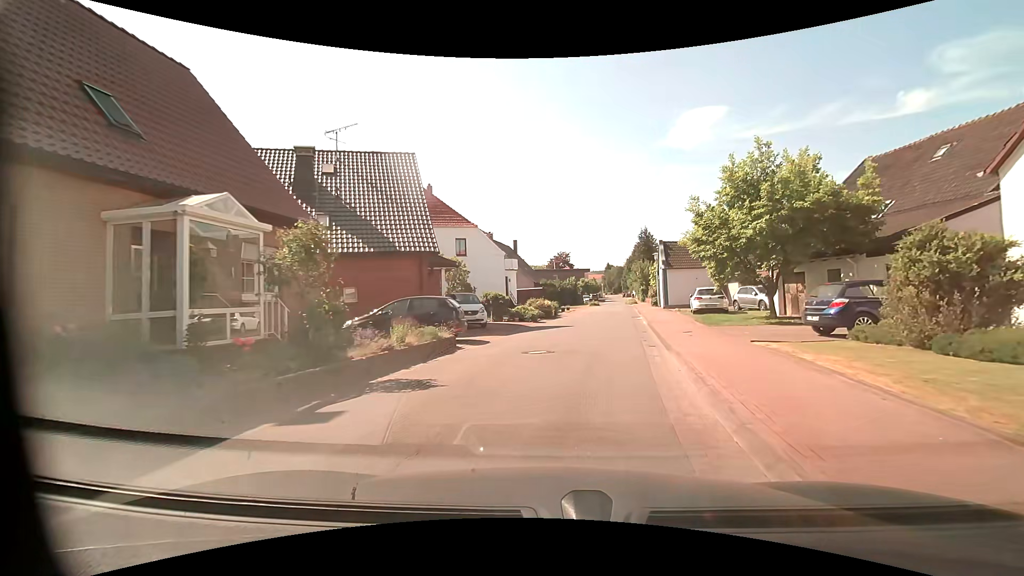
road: residential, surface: asphalt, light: Day
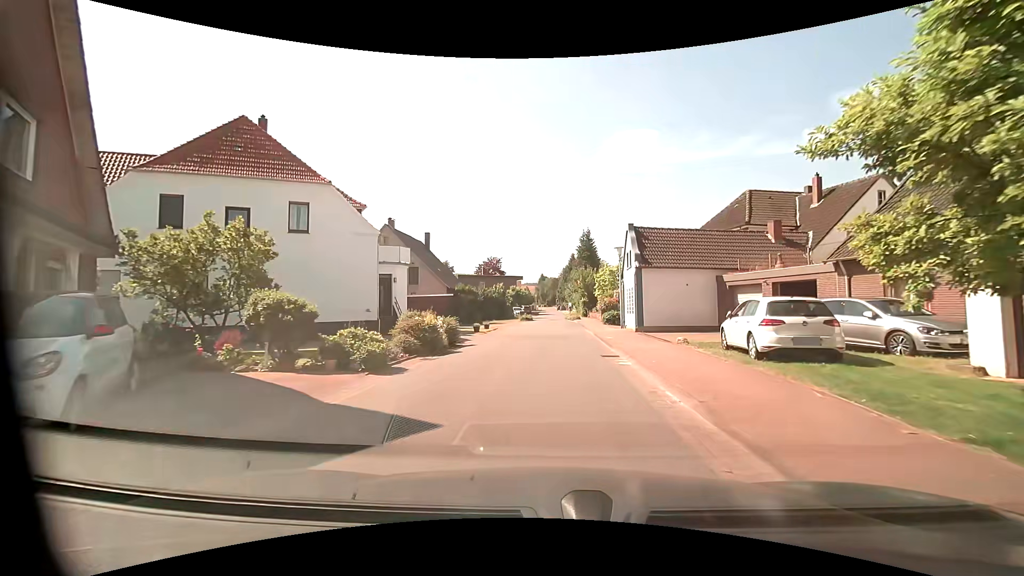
(+1.8, +16.3) m; +8°
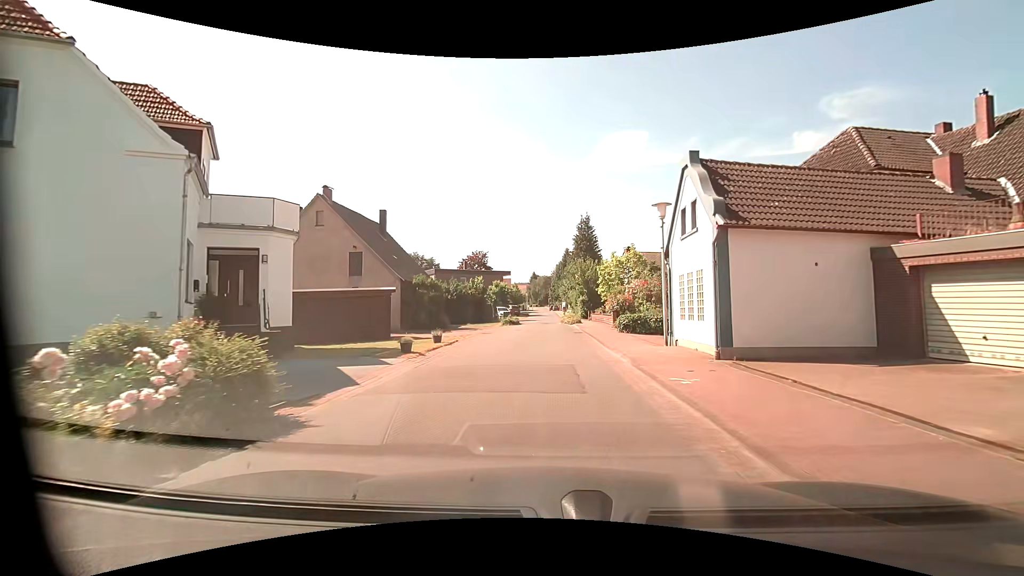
(+0.4, +12.6) m; +2°
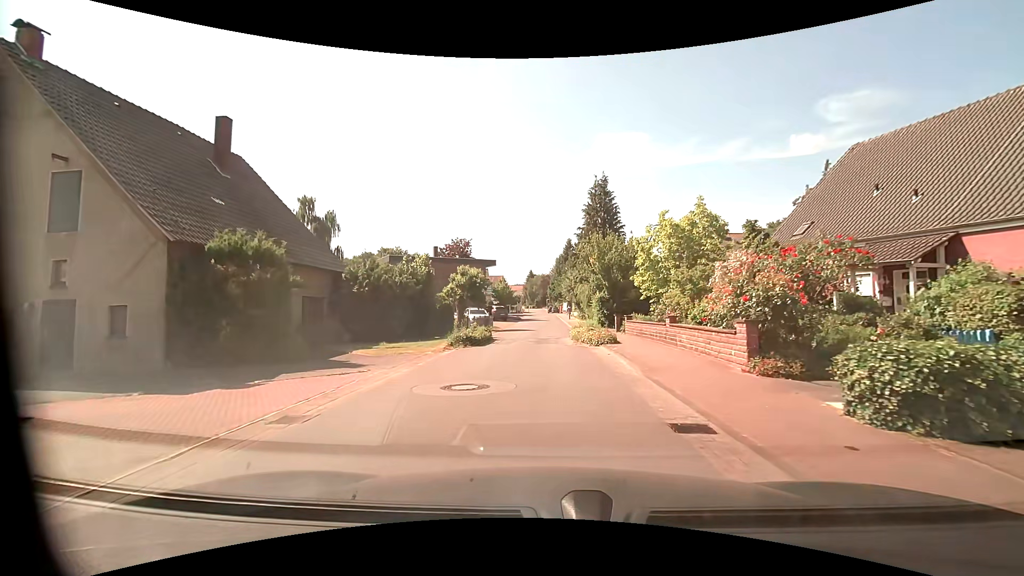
(+0.1, +21.2) m; +1°
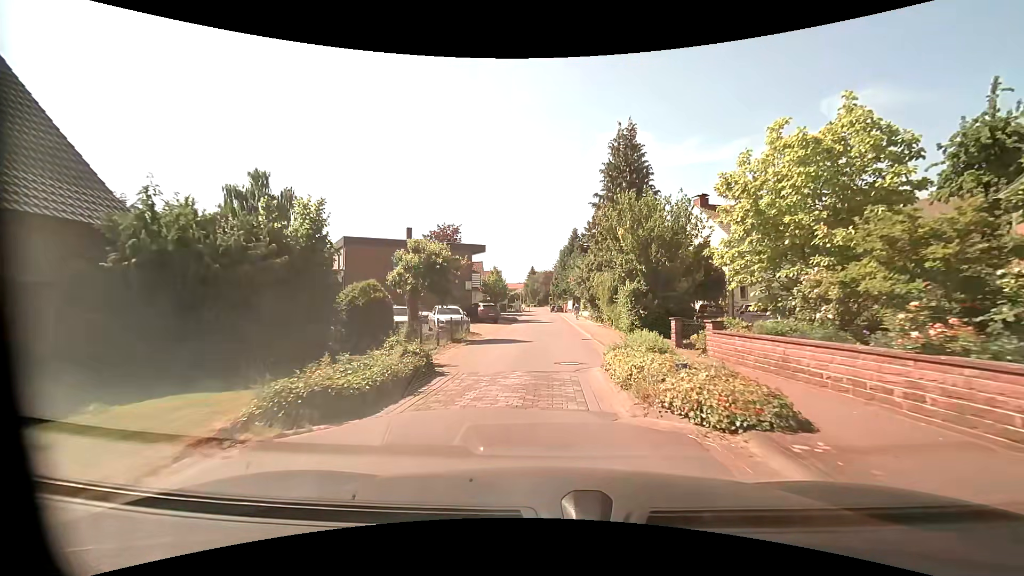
(-0.2, +13.0) m; -1°
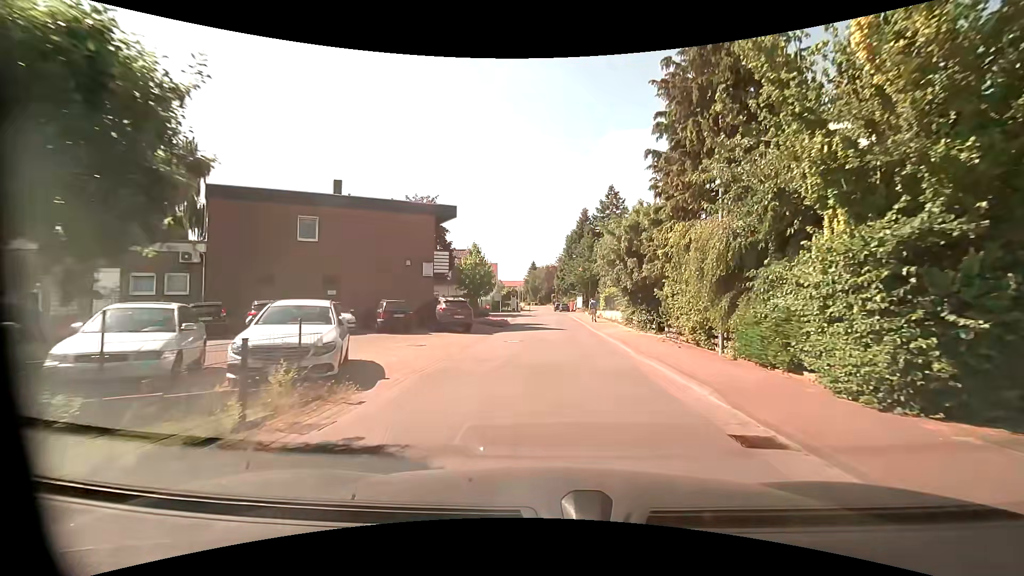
(-0.4, +17.6) m; 0°
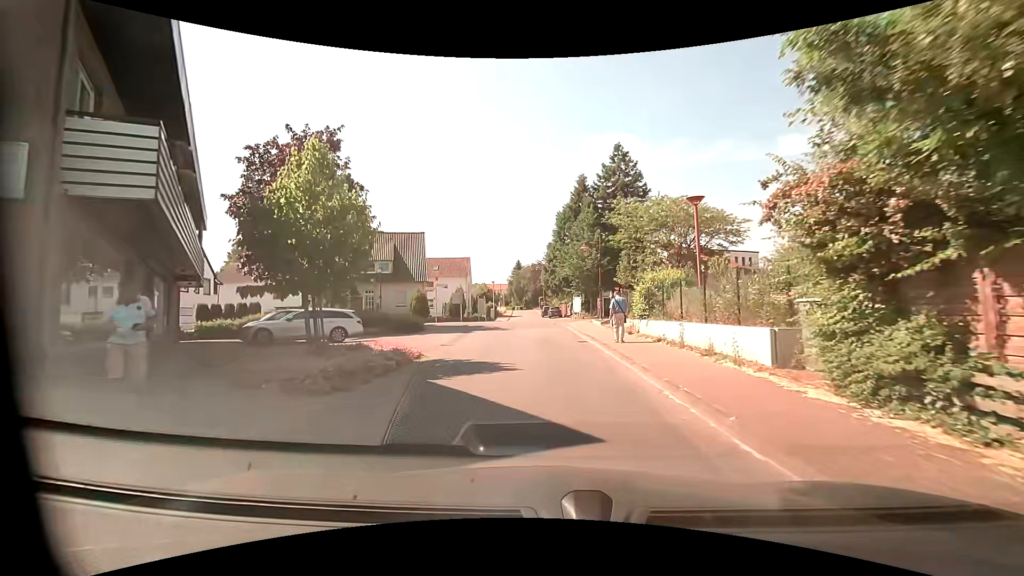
(+0.3, +22.2) m; +1°
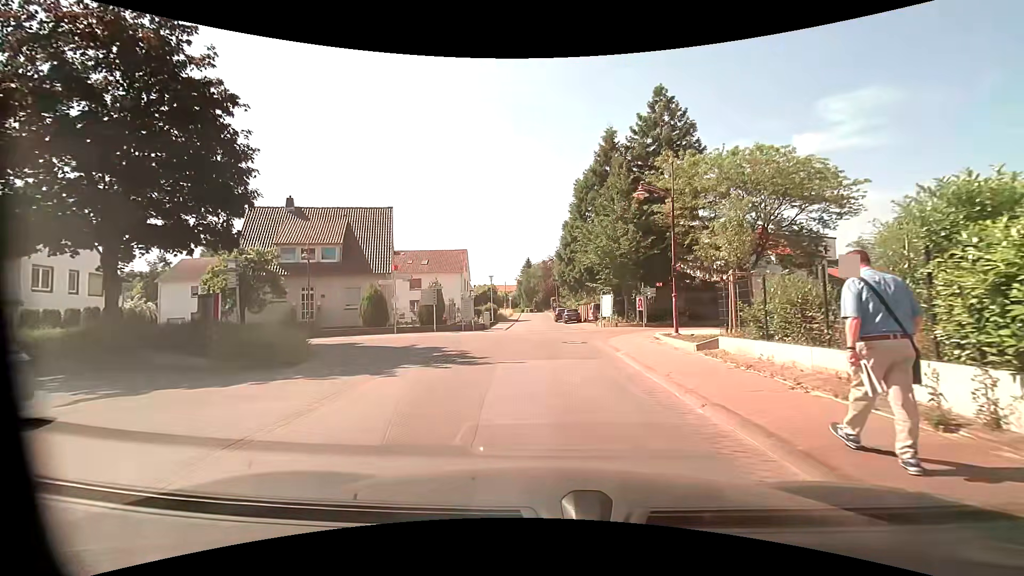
(-0.2, +15.2) m; -2°
